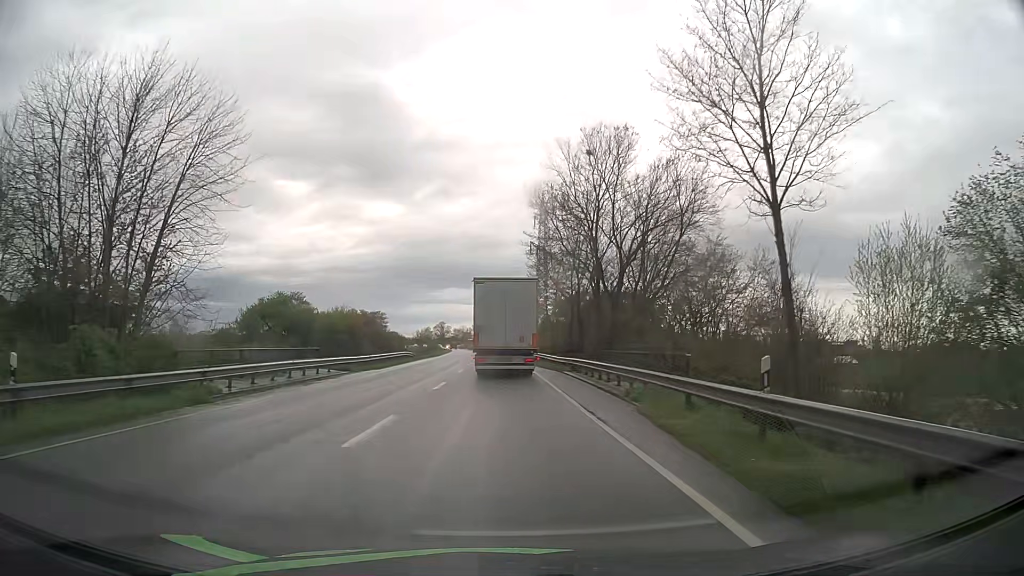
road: primary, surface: asphalt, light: Day
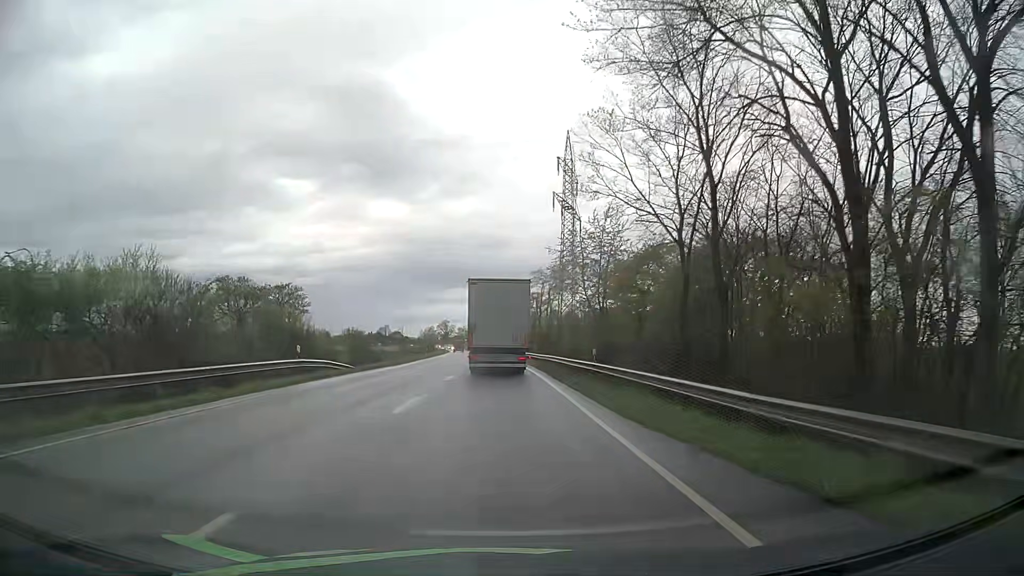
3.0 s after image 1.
(-0.2, +31.8) m; -1°
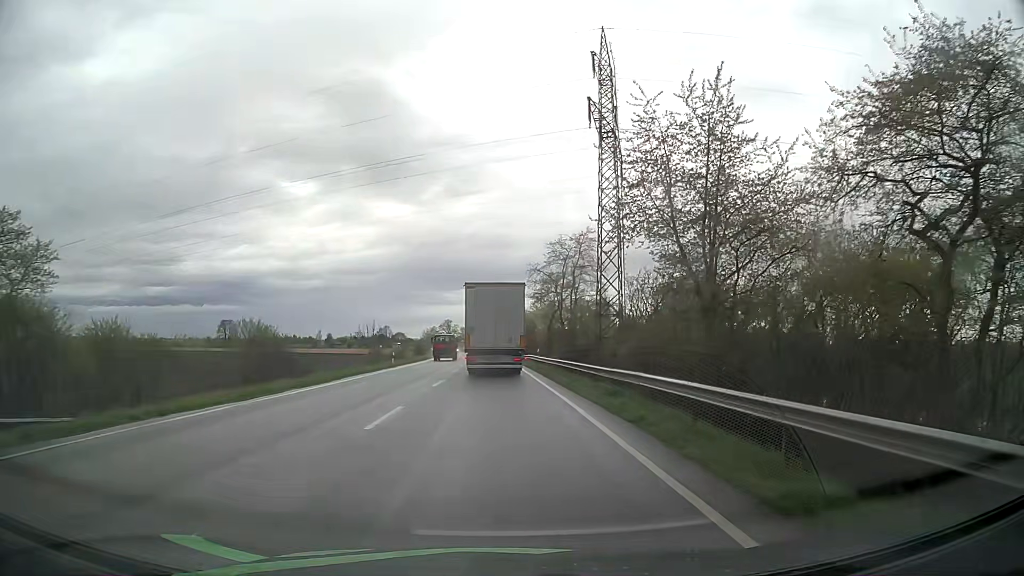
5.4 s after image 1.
(-0.2, +25.8) m; -1°
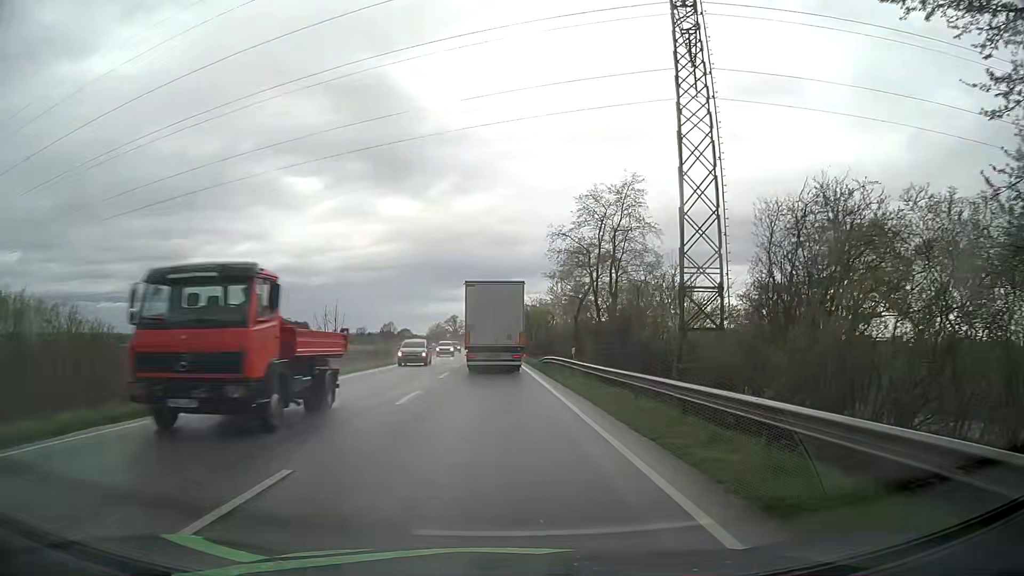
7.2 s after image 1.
(-0.1, +19.8) m; -1°
(0, +10) (0, +20) (0, +30) (-1, +40) (-1, +50) (-1, +60) (-2, +70) (-2, +80) (-3, +90) (-3, +100) m
